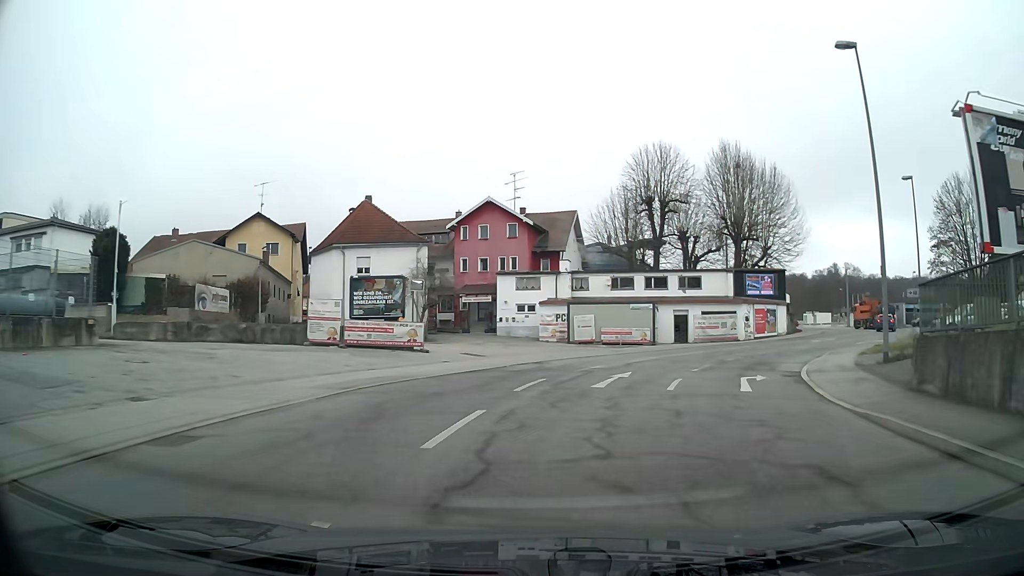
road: tertiary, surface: asphalt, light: Day
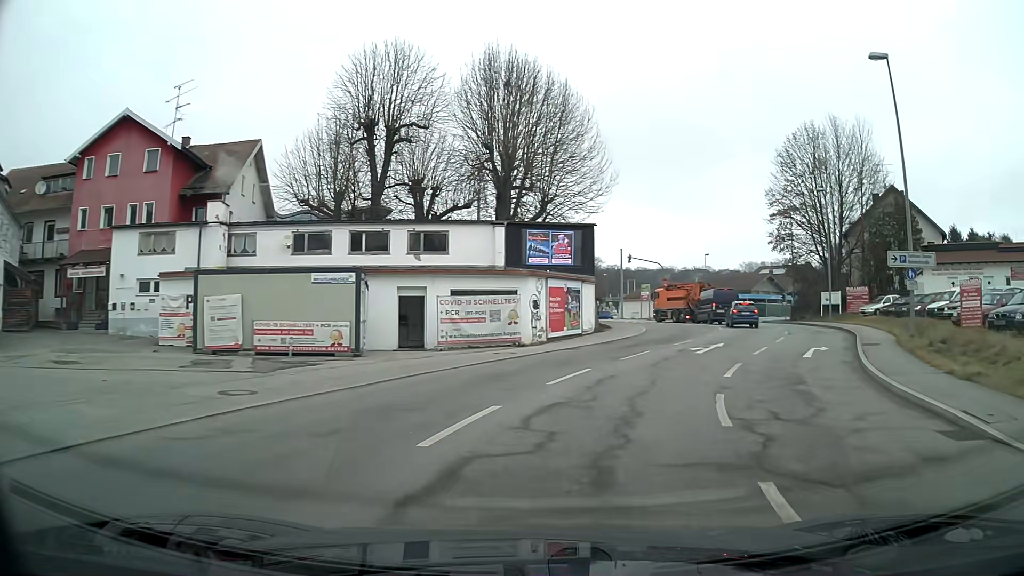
(+4.4, +22.9) m; +24°
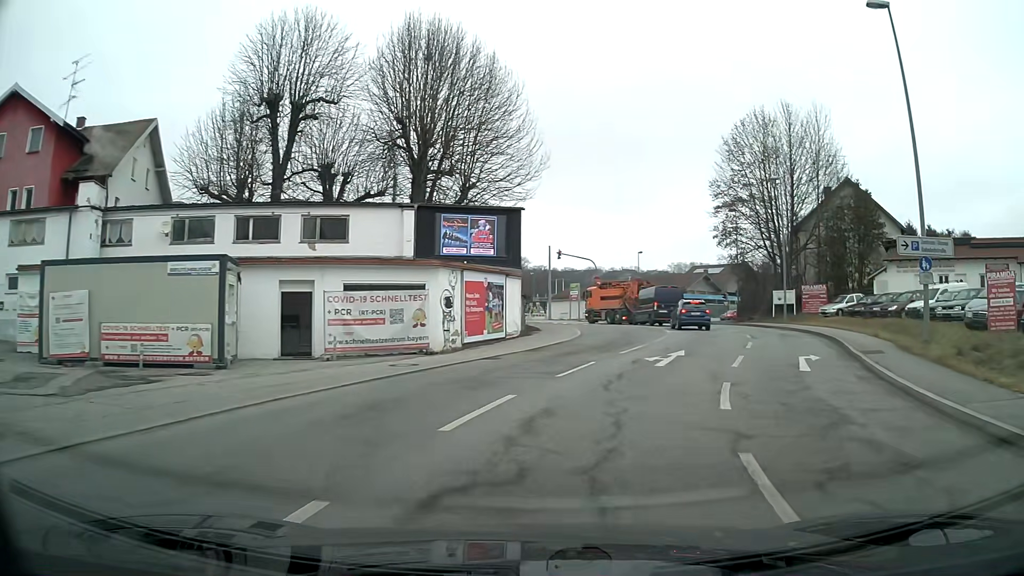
(+0.3, +5.1) m; +6°
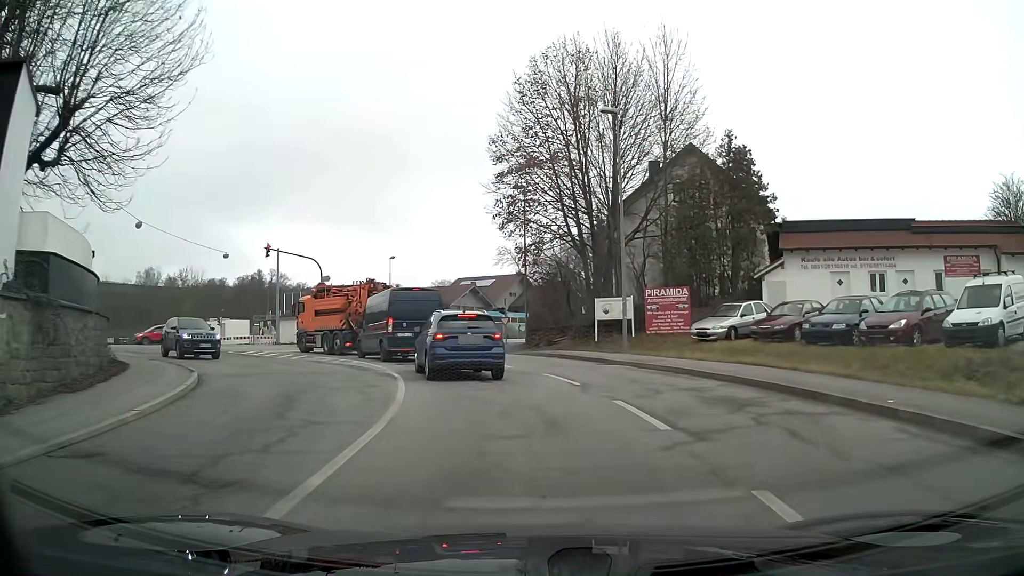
(+3.4, +19.1) m; +17°
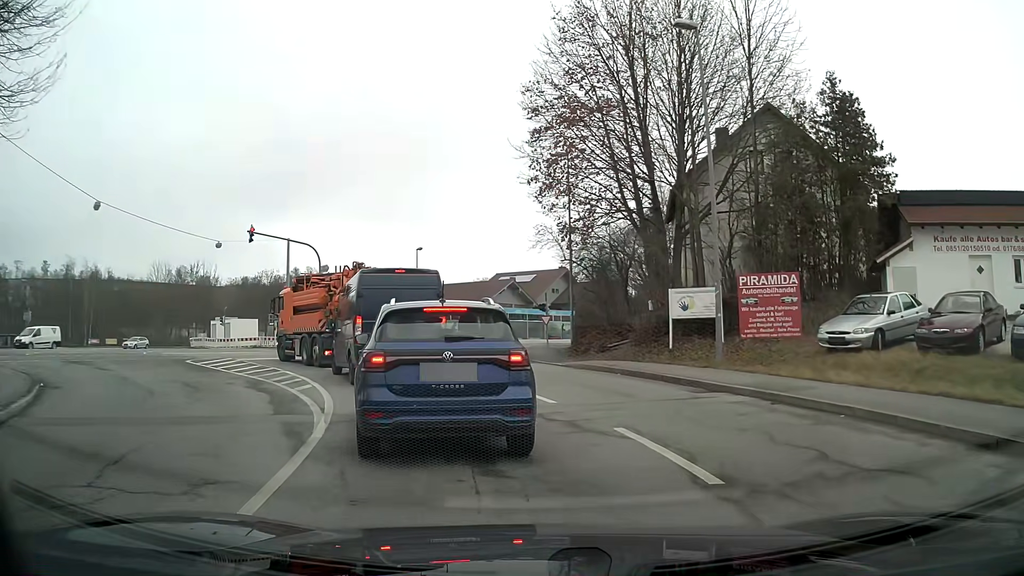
(-0.2, +8.3) m; -4°
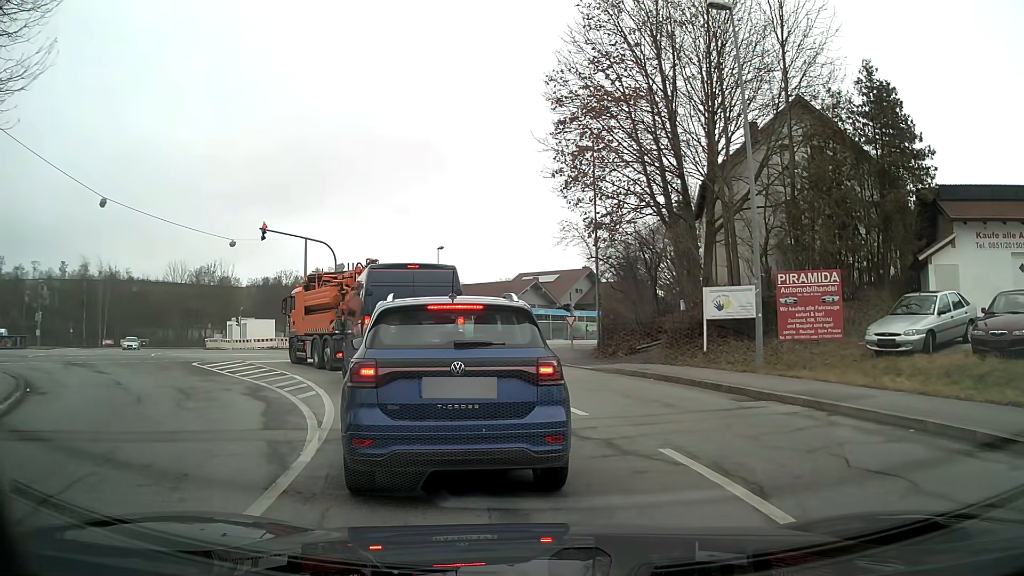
(0.0, +1.4) m; -1°
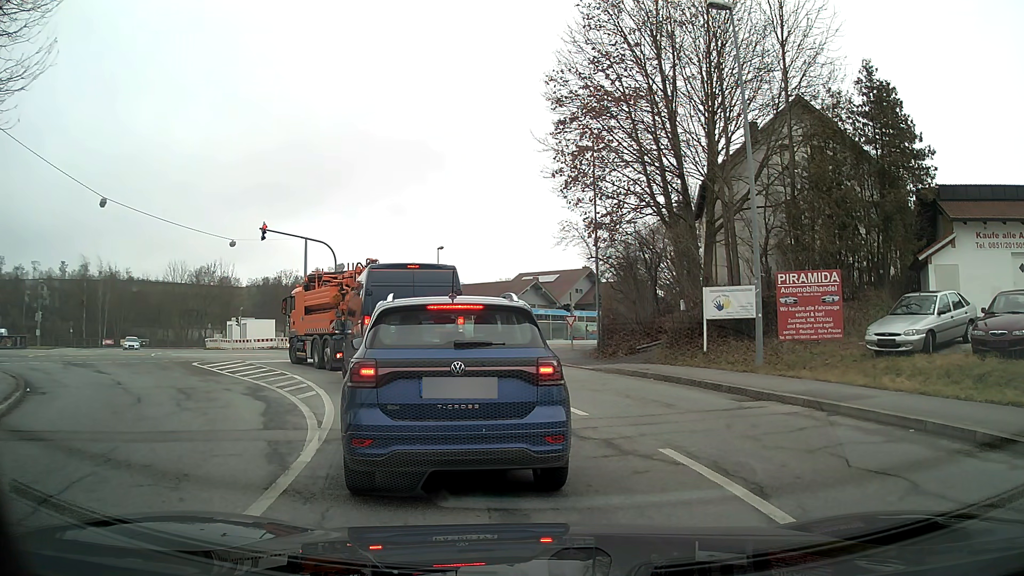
(0.0, 0.0) m; 0°
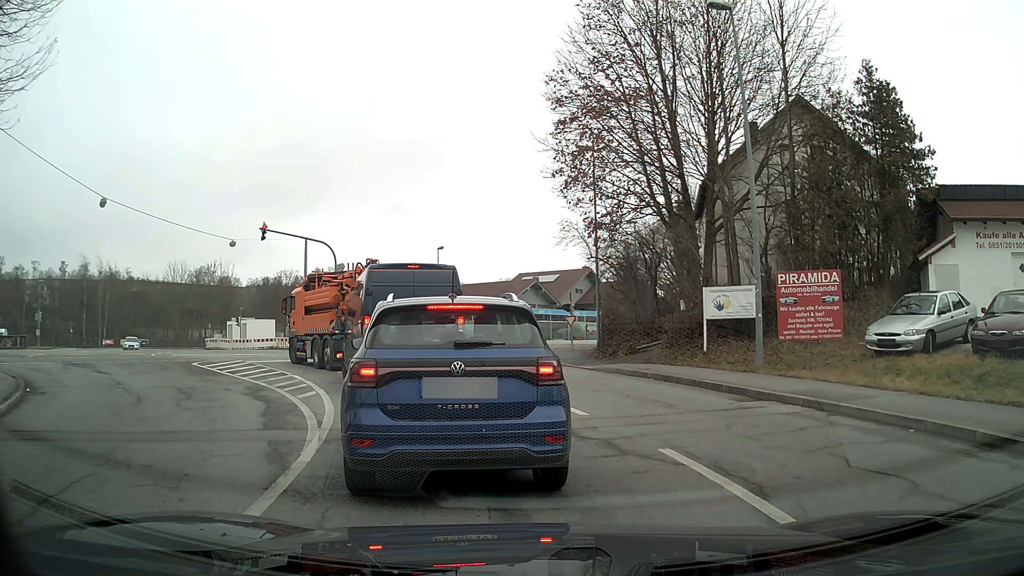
(0.0, 0.0) m; 0°
(-1, +10) (-5, +19) (-10, +28) (-17, +35) (-24, +43) (-30, +50) (-36, +58) (-38, +68) (-35, +77) (-30, +86) m
